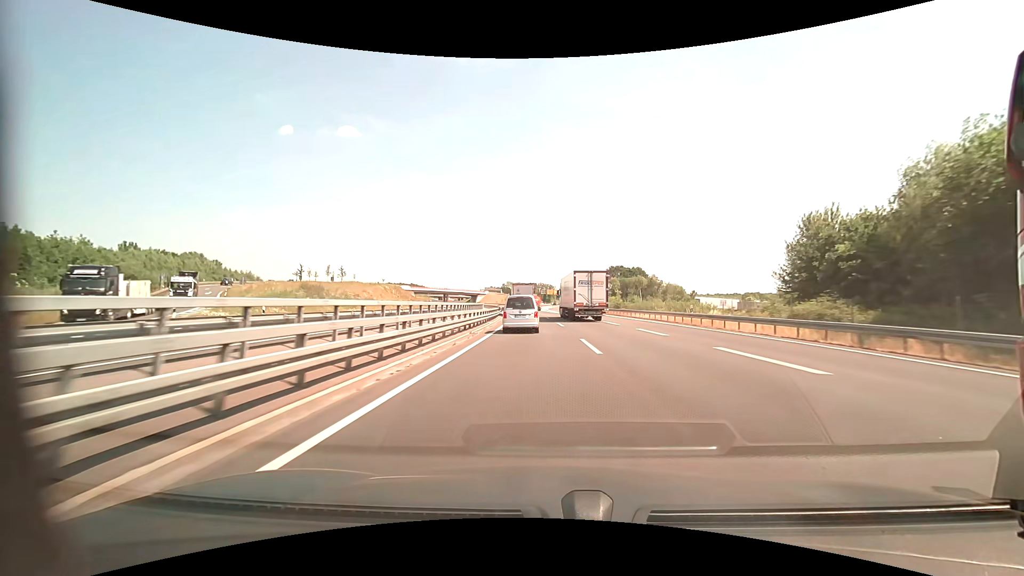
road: motorway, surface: asphalt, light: Day
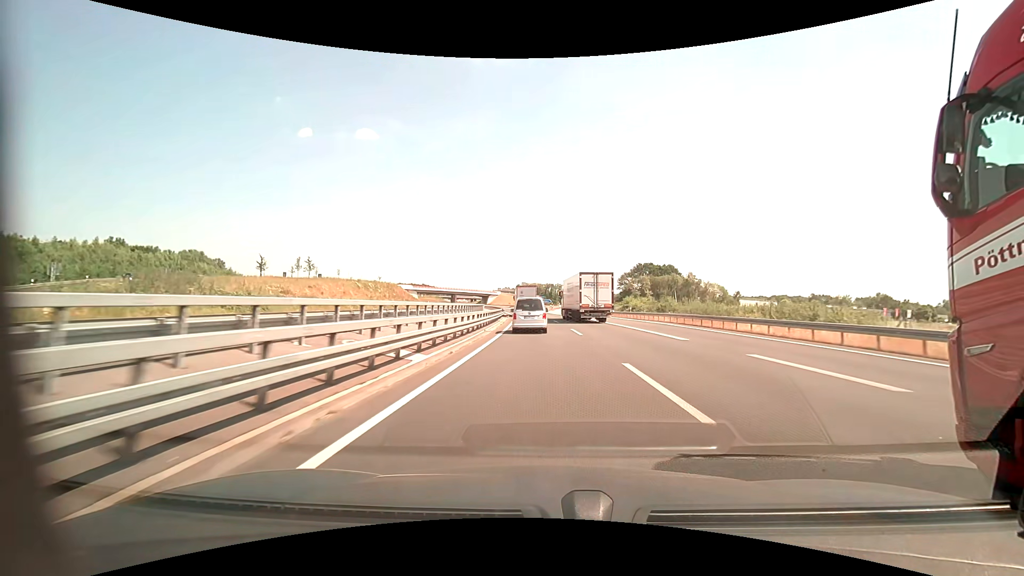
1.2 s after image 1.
(-0.6, +25.9) m; -2°
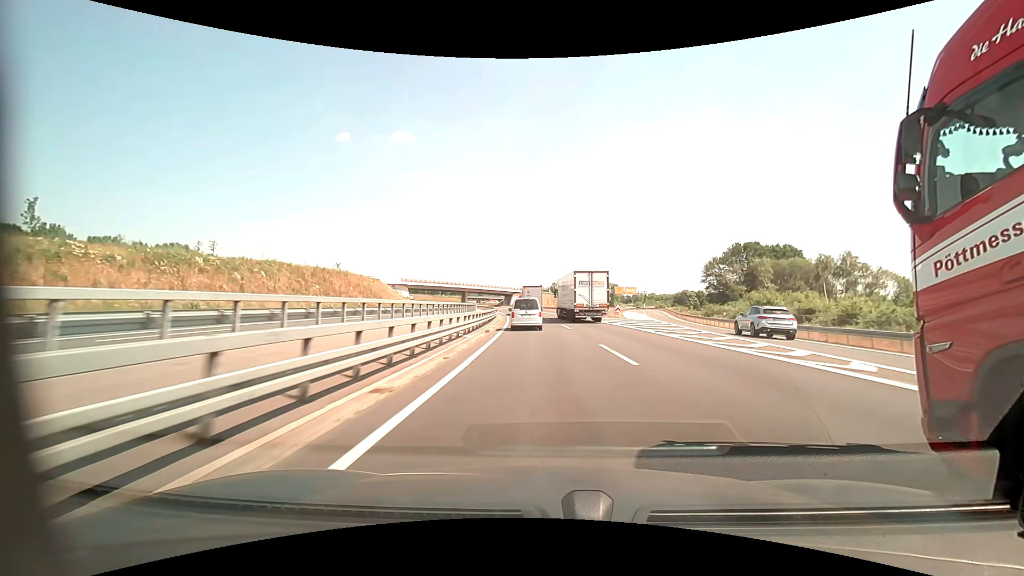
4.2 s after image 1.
(-2.3, +66.0) m; -4°
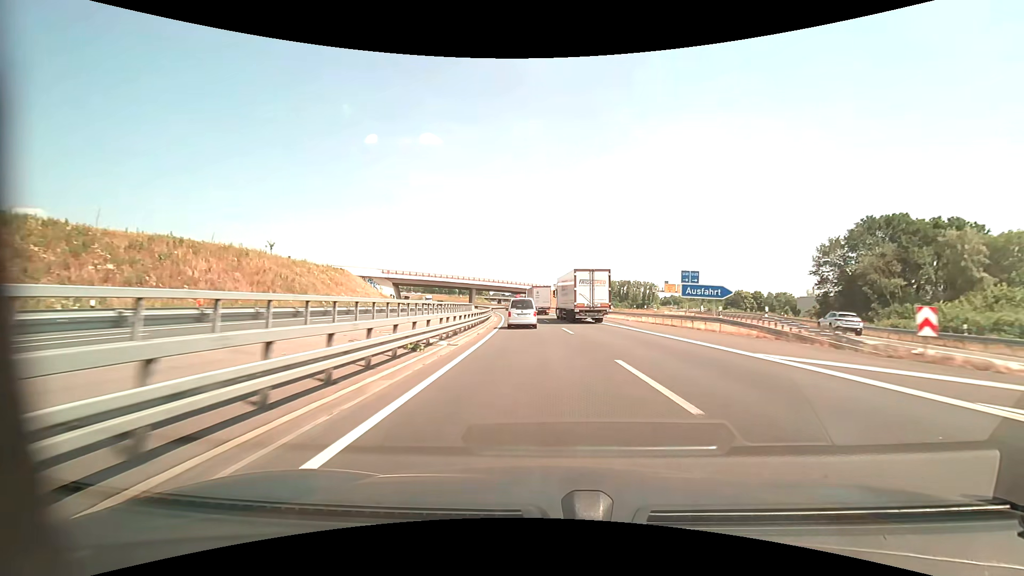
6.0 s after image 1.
(-1.0, +41.0) m; -3°
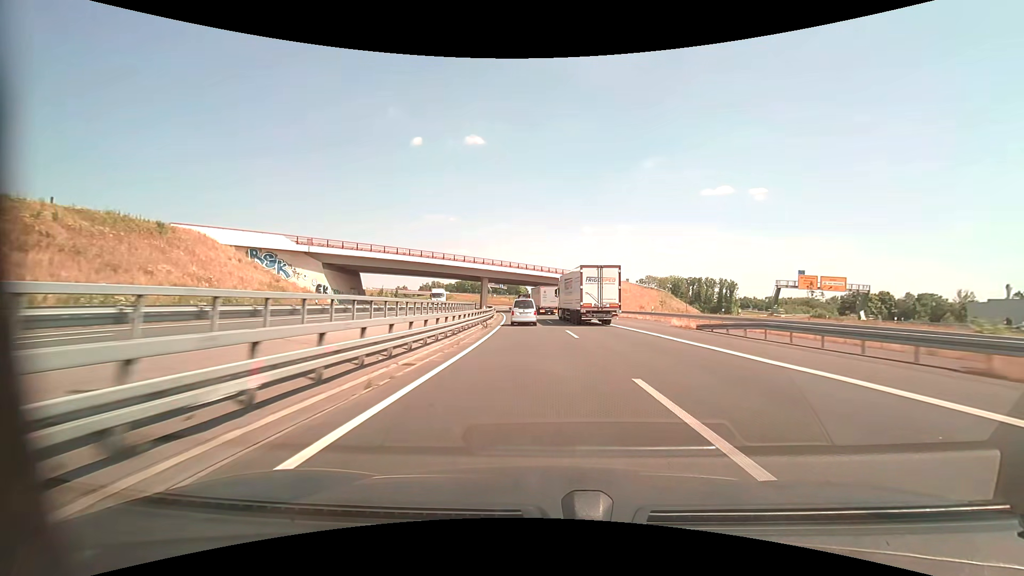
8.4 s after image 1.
(-2.6, +56.6) m; -5°
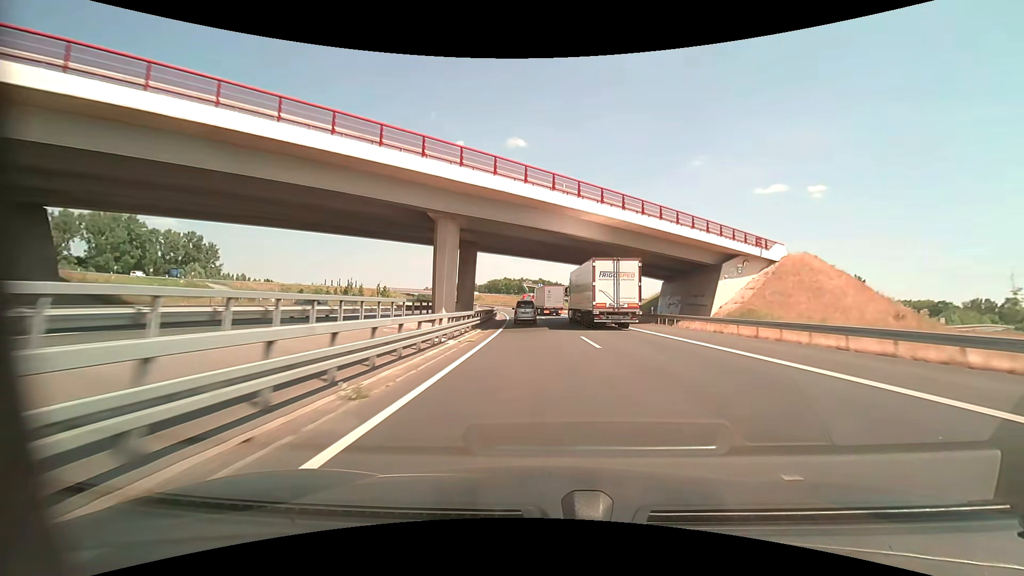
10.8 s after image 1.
(-2.5, +58.8) m; -5°
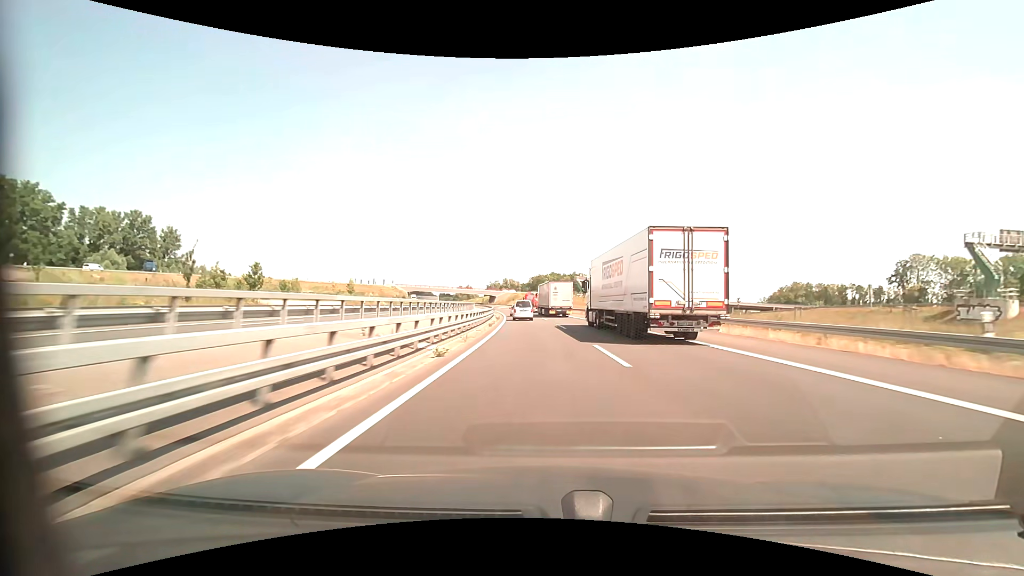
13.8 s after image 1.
(-4.1, +76.7) m; -6°
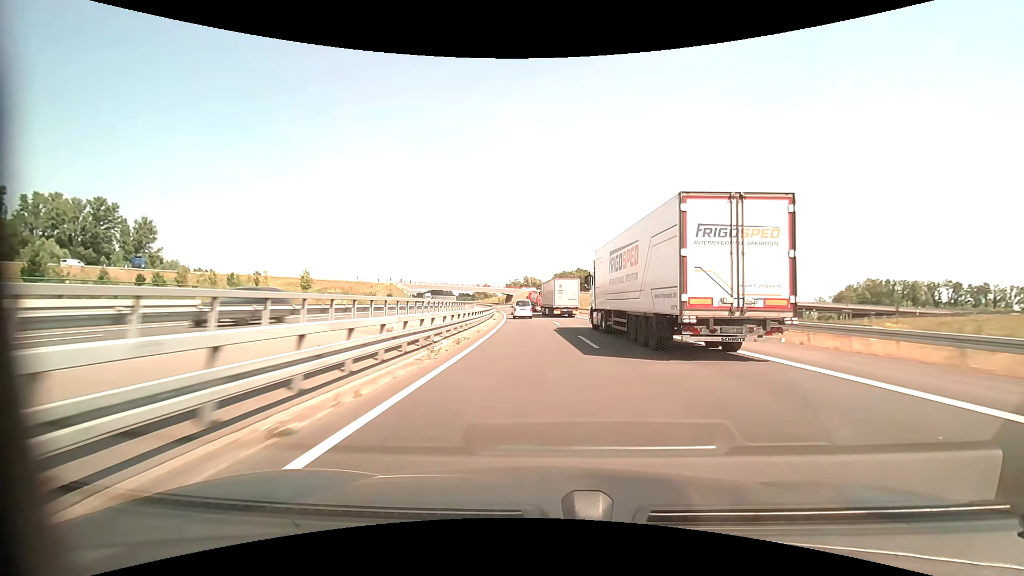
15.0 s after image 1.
(-0.7, +31.2) m; -3°
(0, +10) (0, +20) (-1, +30) (-1, +40) (-2, +50) (-3, +60) (-4, +70) (-5, +80) (-7, +90) (-8, +100) m
